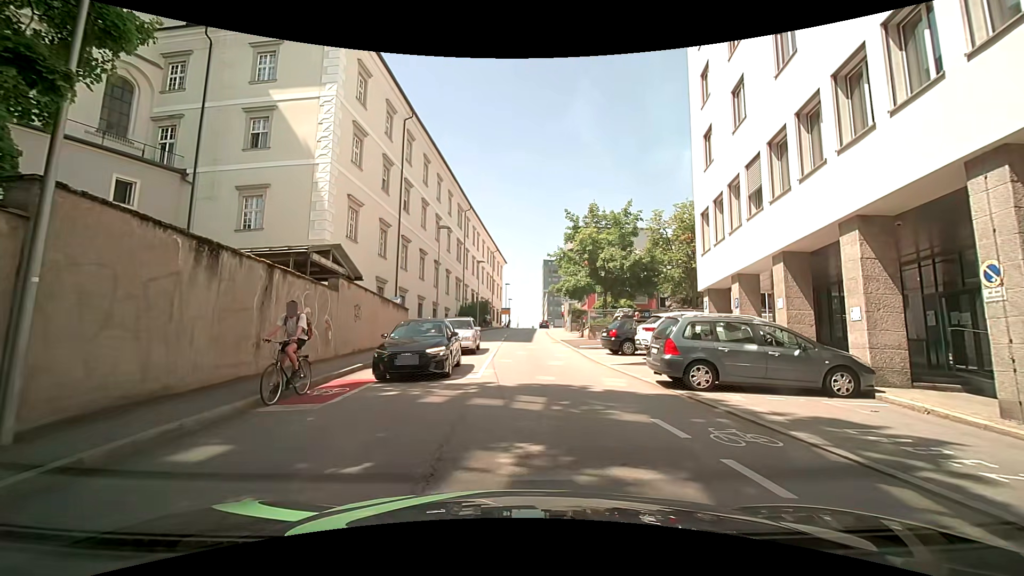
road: unclassified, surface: asphalt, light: Day
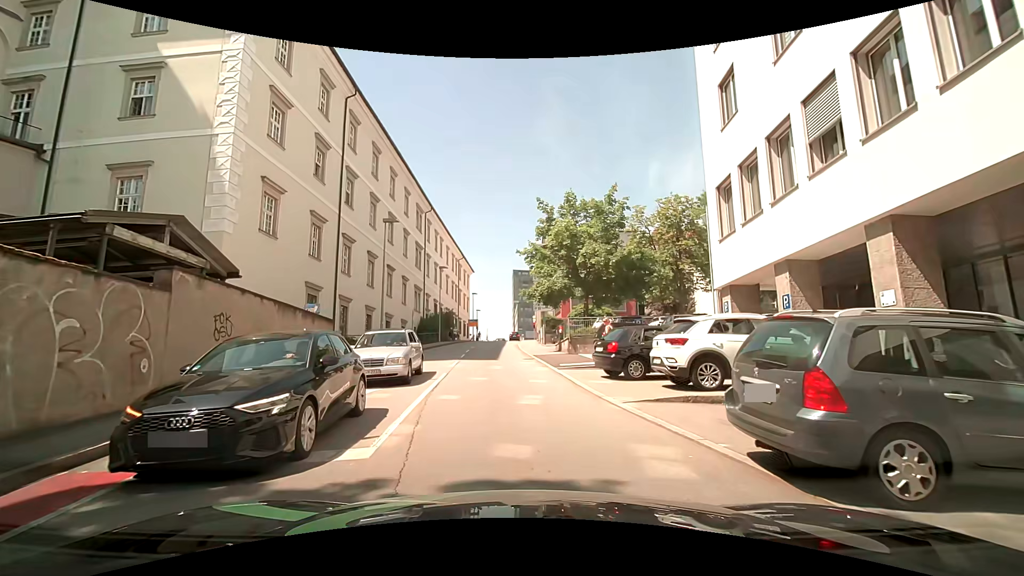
(+0.2, +6.5) m; +3°
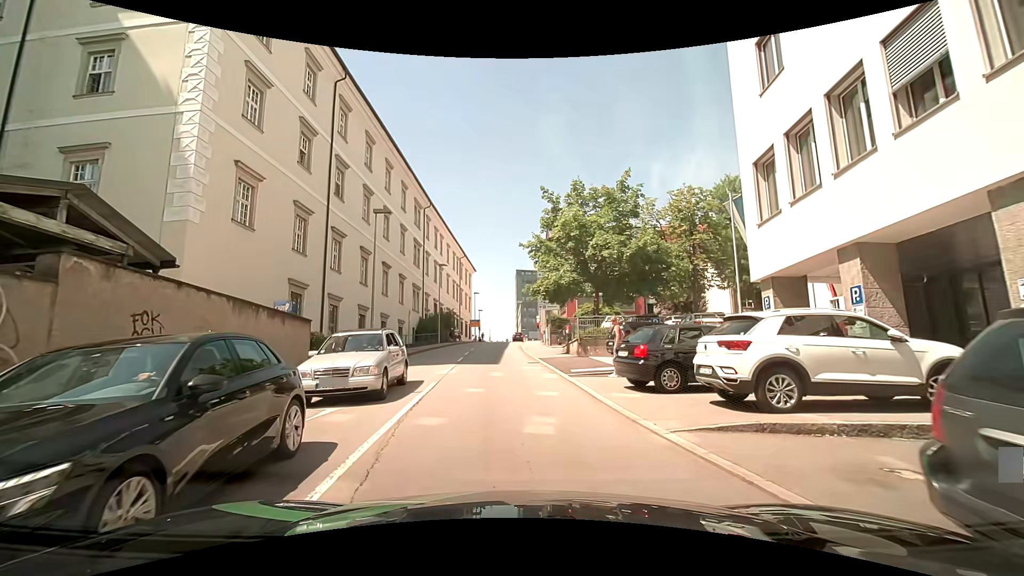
(0.0, +2.7) m; -1°
(0, +10) (0, +20) (0, +30) (0, +40) (0, +50) (+1, +60) (+2, +70) (+2, +80) (+3, +90) (+3, +100) m
